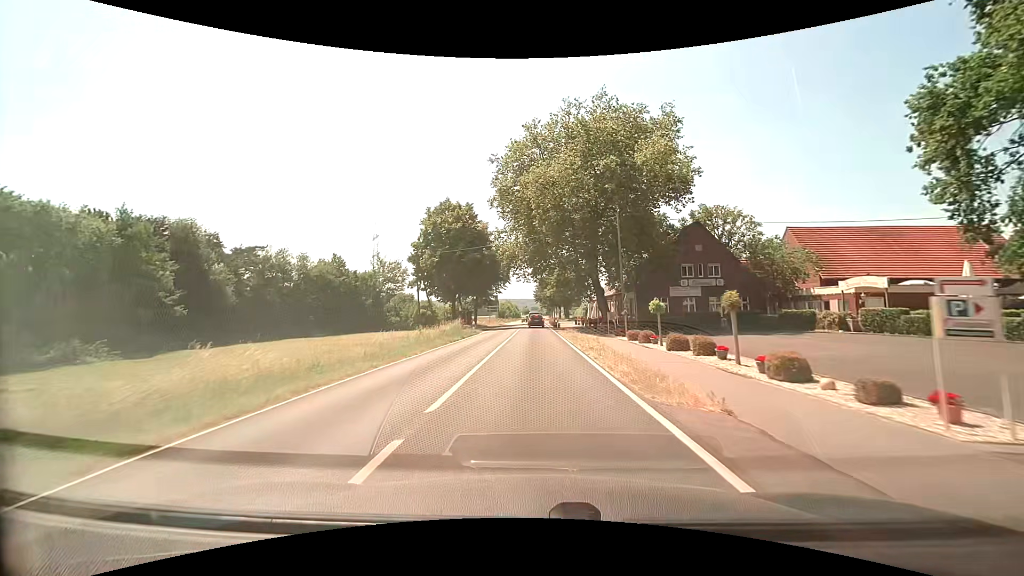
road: secondary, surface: asphalt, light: Day
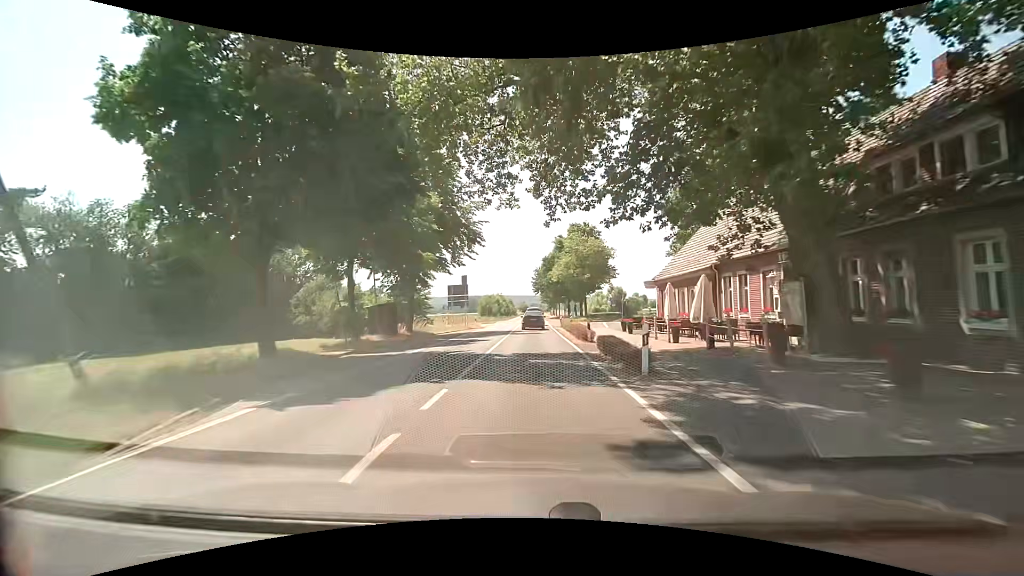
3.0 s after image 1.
(0.0, +40.7) m; 0°
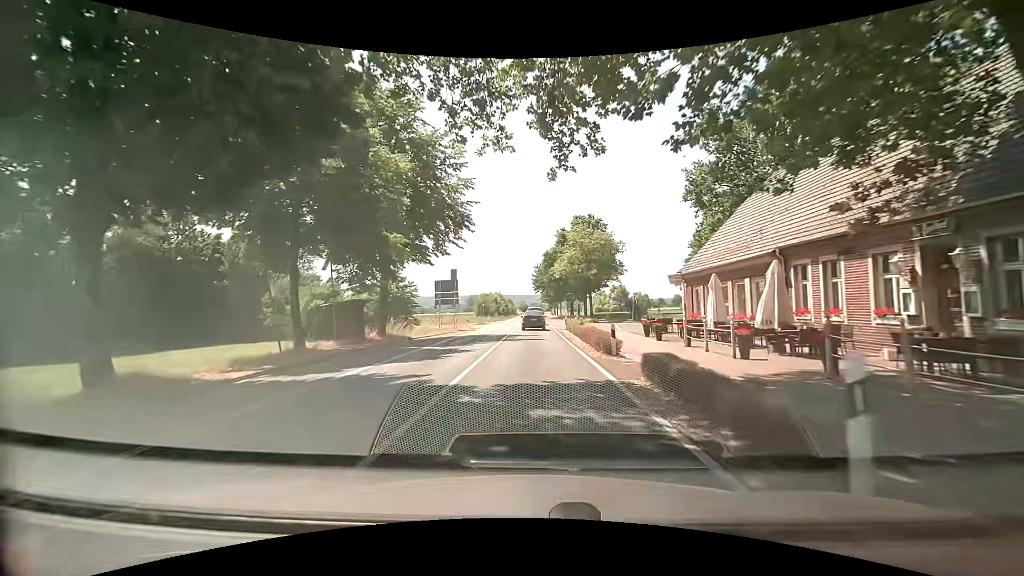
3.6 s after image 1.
(0.0, +6.7) m; 0°
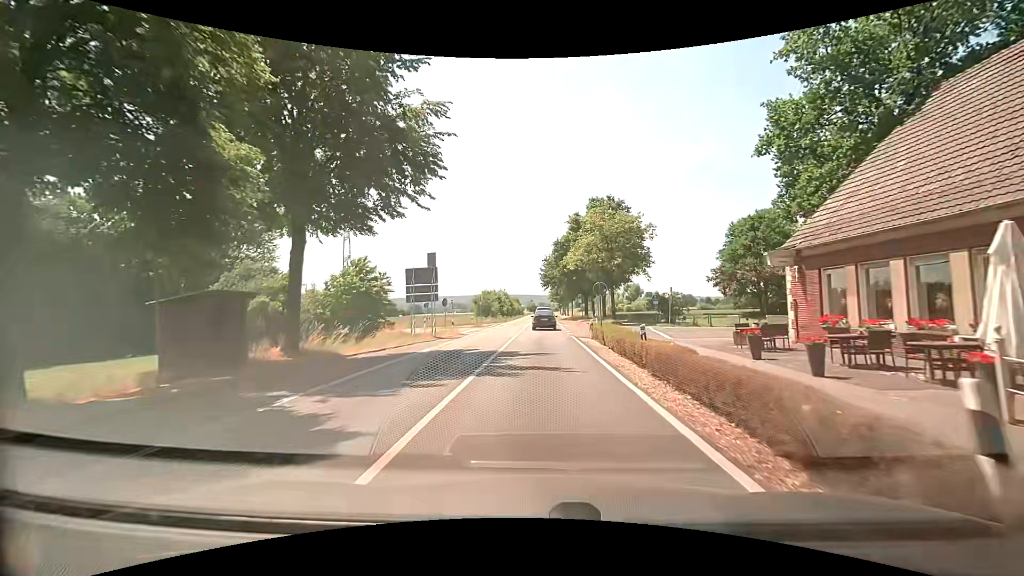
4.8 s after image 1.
(-0.1, +12.2) m; -2°
(0, +10) (0, +20) (+1, +30) (+8, +37) (+18, +36) (+28, +34) (+37, +31) (+47, +29) (+57, +27) (+66, +24) m
